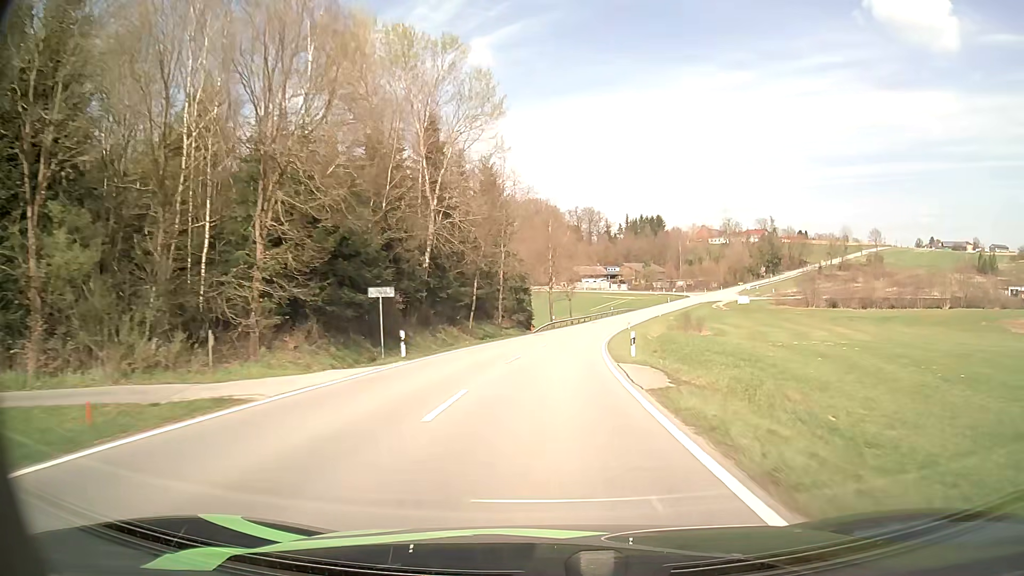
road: tertiary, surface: asphalt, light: Day
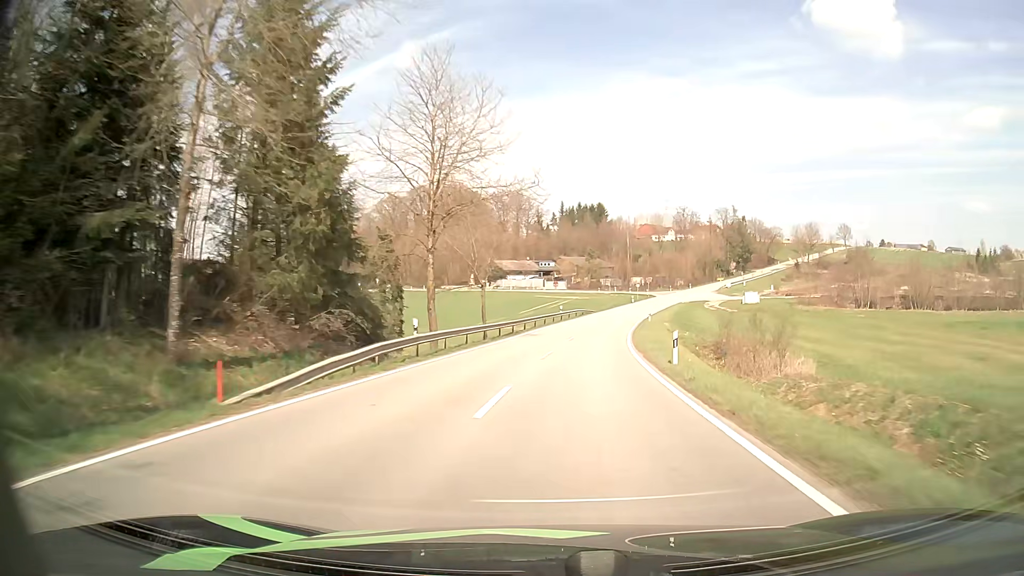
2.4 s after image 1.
(+2.4, +48.6) m; +6°
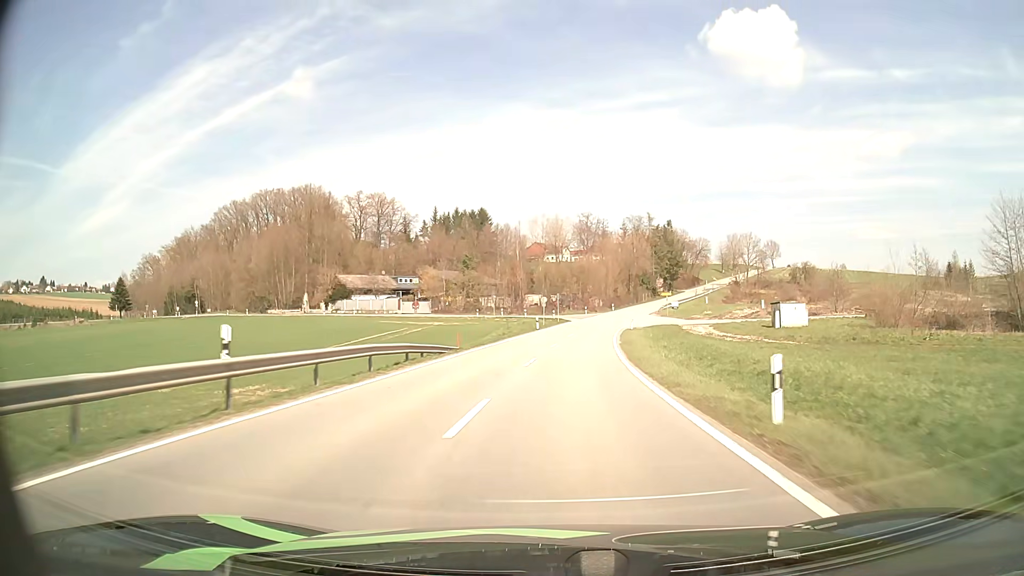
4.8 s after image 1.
(+4.5, +50.9) m; +10°
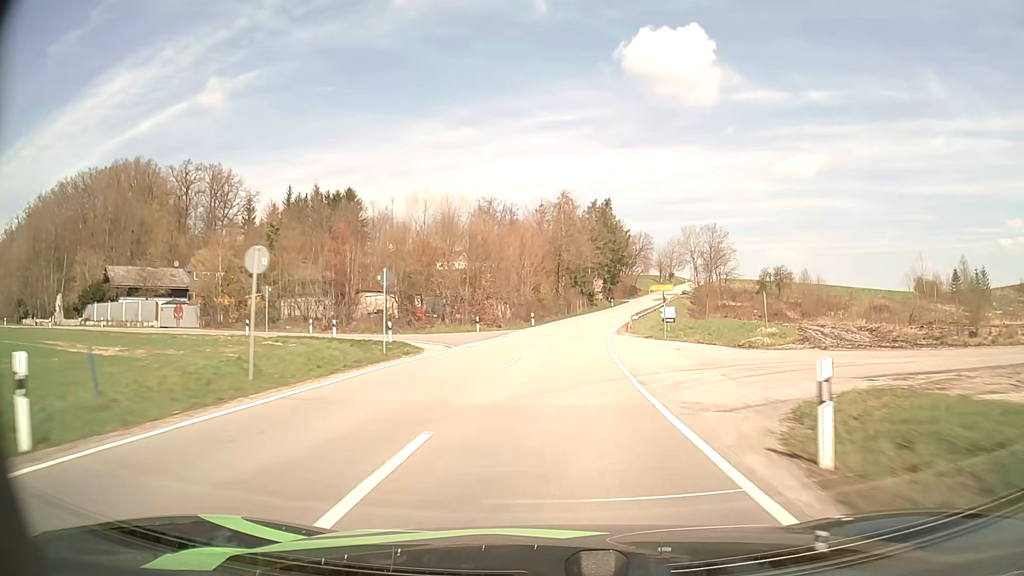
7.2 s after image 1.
(+3.9, +52.8) m; +8°
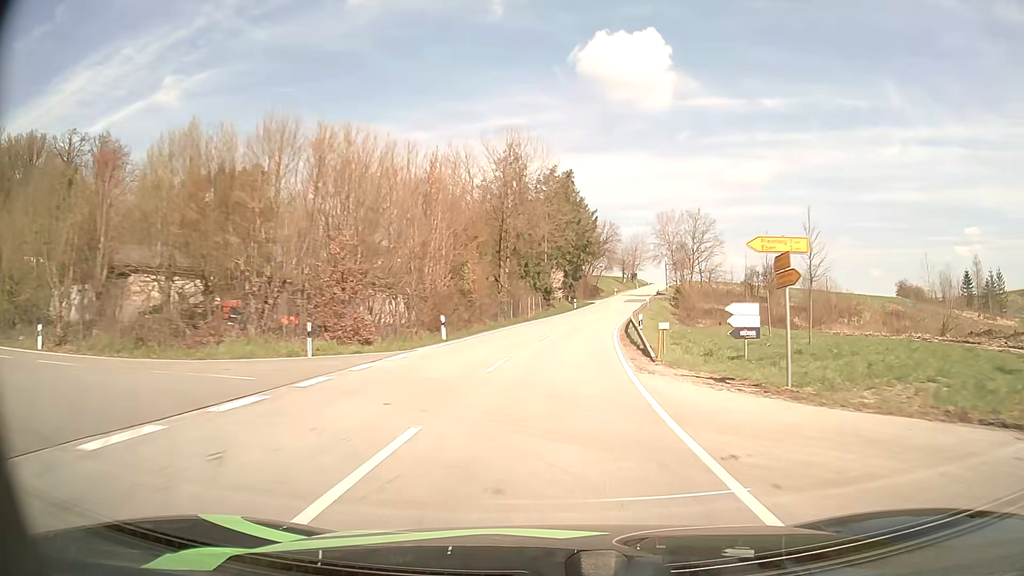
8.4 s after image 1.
(+0.9, +26.8) m; +4°
(0, +10) (+1, +20) (+1, +30) (+2, +40) (+4, +50) (+5, +60) (+7, +70) (+9, +79) (+11, +89) (+13, +99) m
